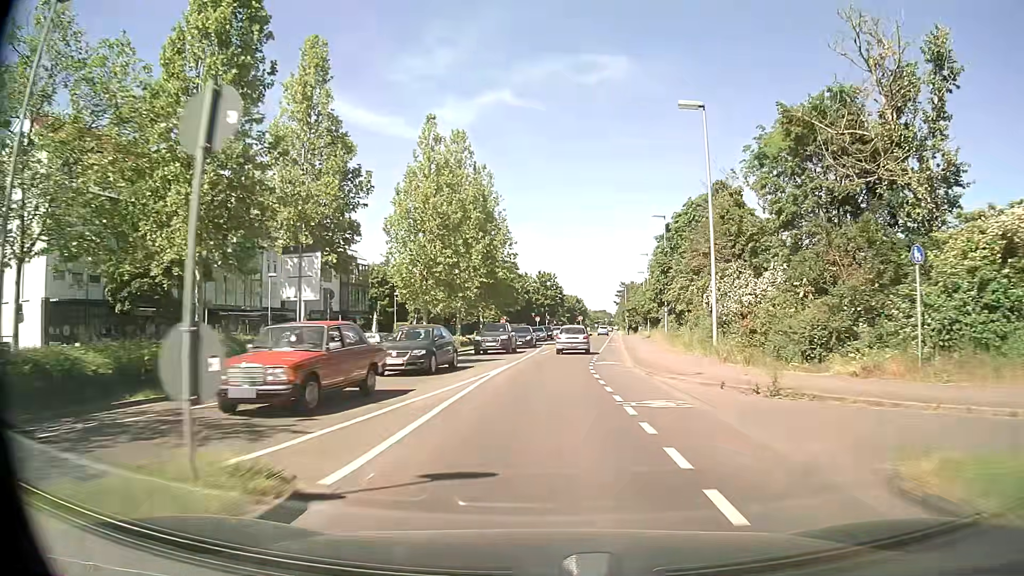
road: secondary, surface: asphalt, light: Day
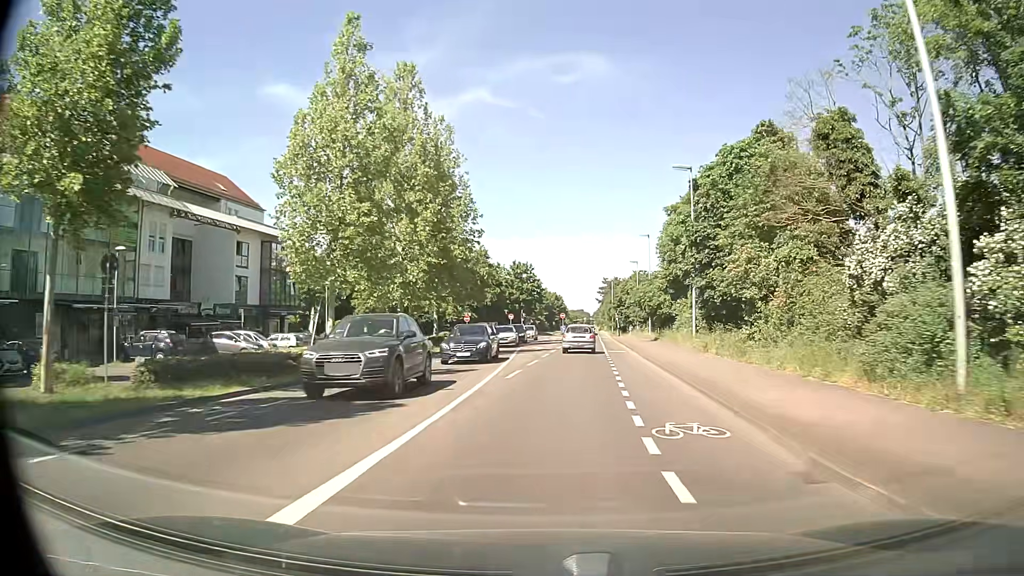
(+0.3, +17.2) m; +2°
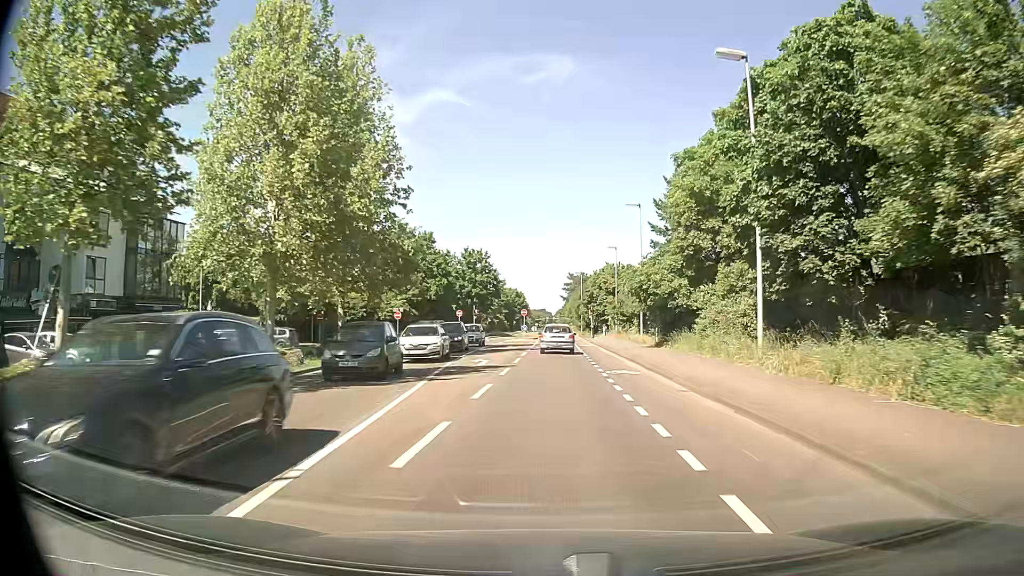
(+0.4, +17.0) m; +3°
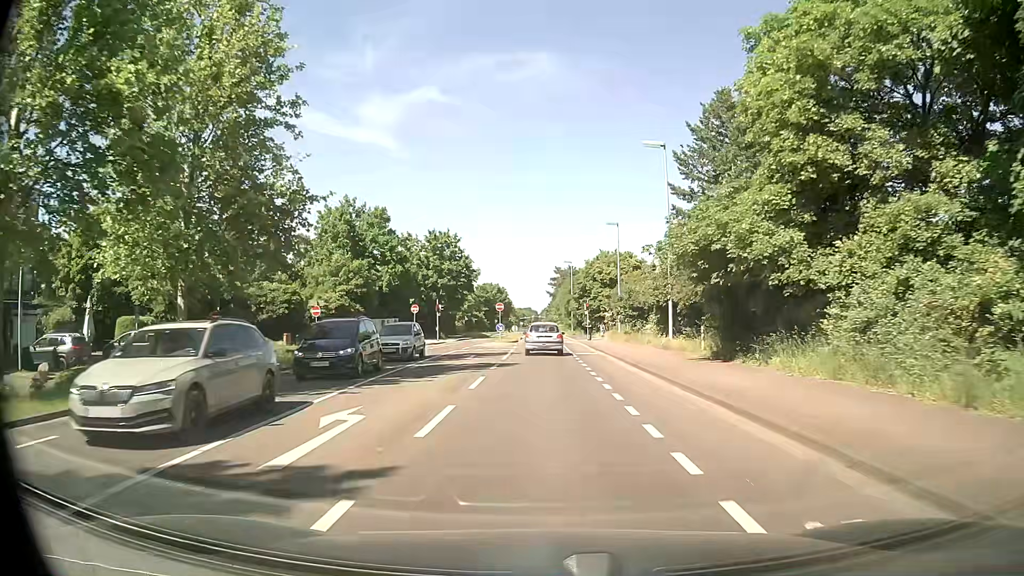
(+0.4, +16.3) m; +1°
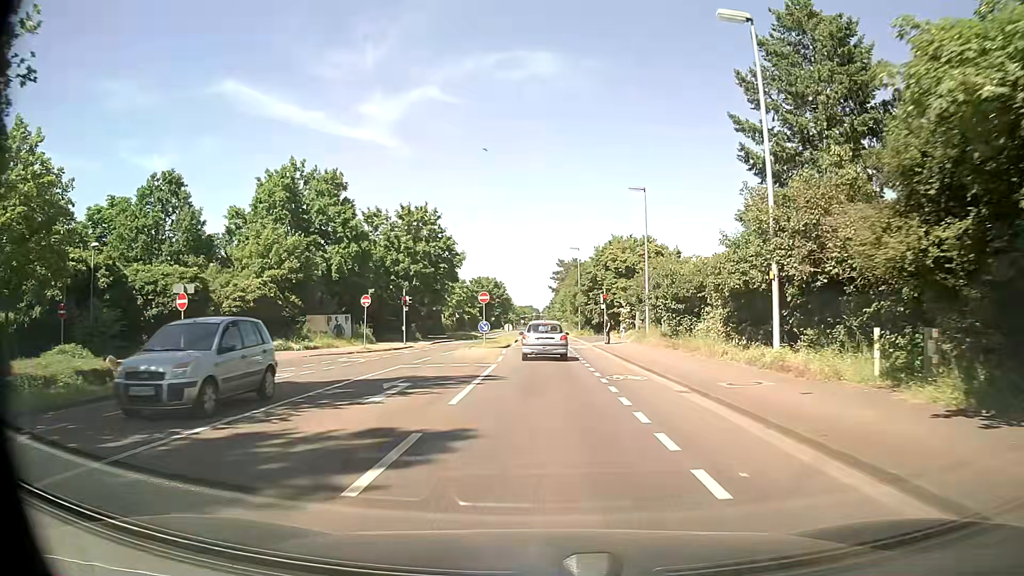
(+0.1, +14.7) m; 0°
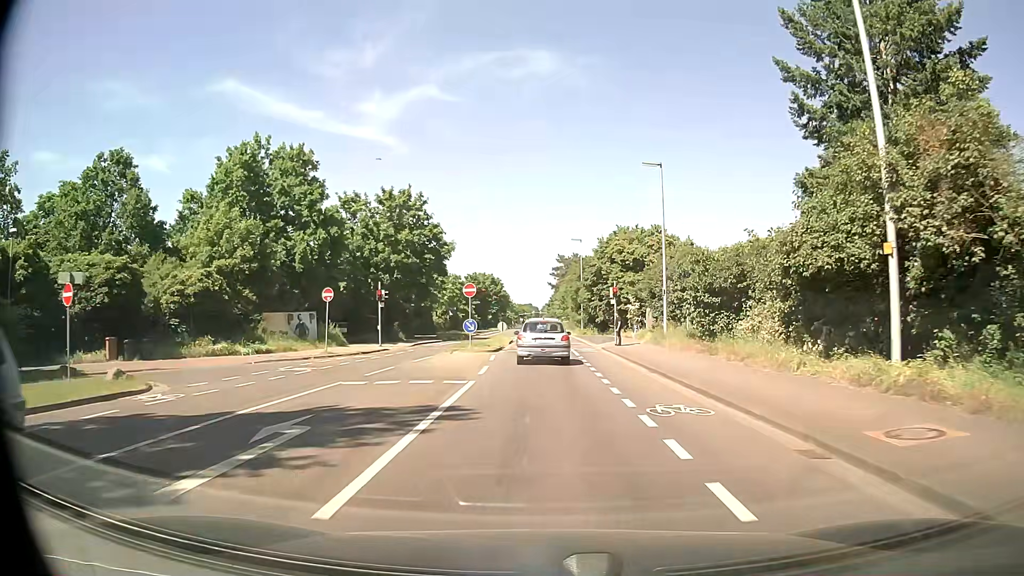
(0.0, +6.4) m; 0°
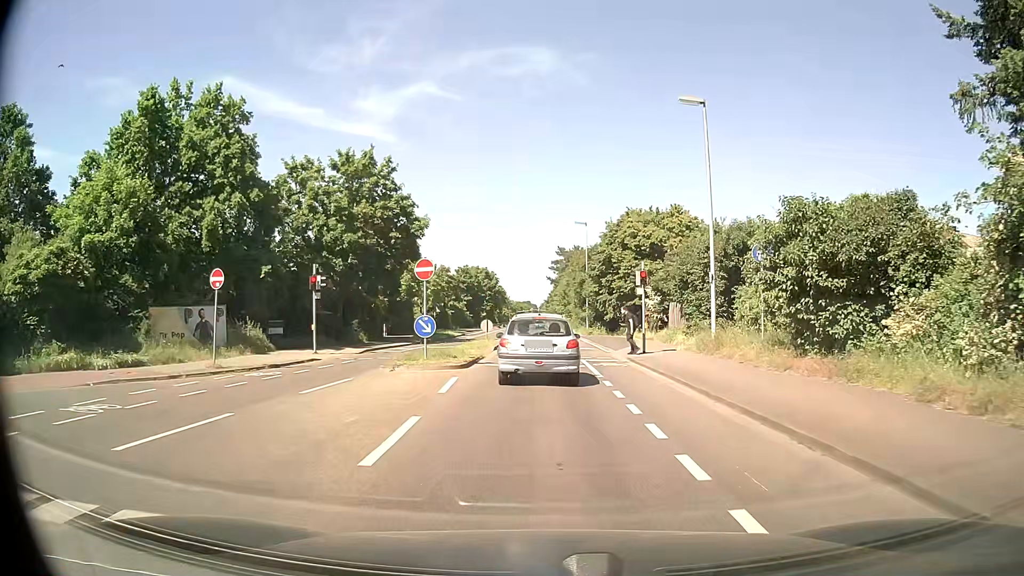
(0.0, +10.5) m; 0°
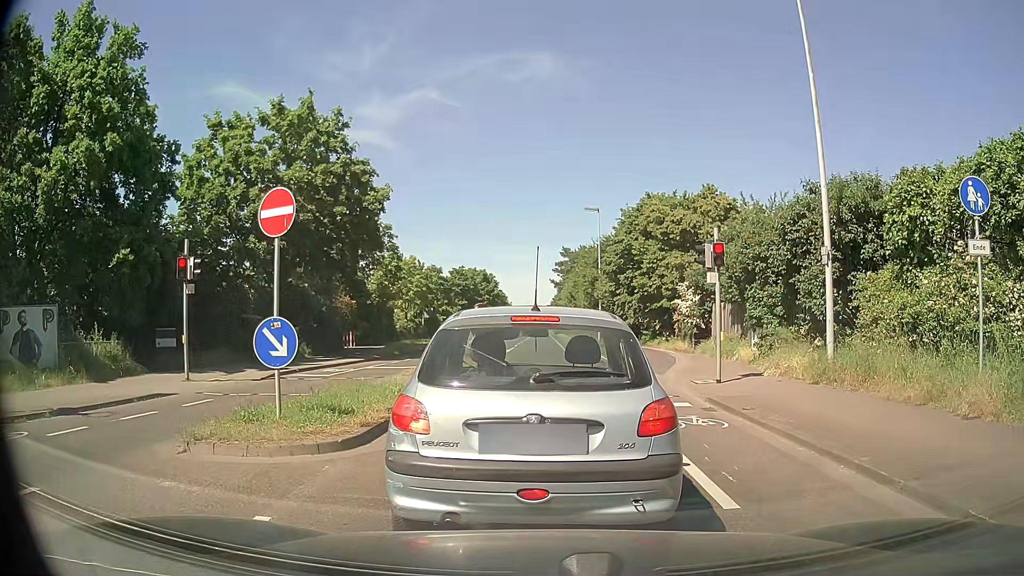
(-0.1, +9.9) m; -1°
(0, +10) (0, +20) (0, +30) (0, +40) (0, +50) (0, +60) (0, +70) (0, +80) (0, +90) (0, +100) m
